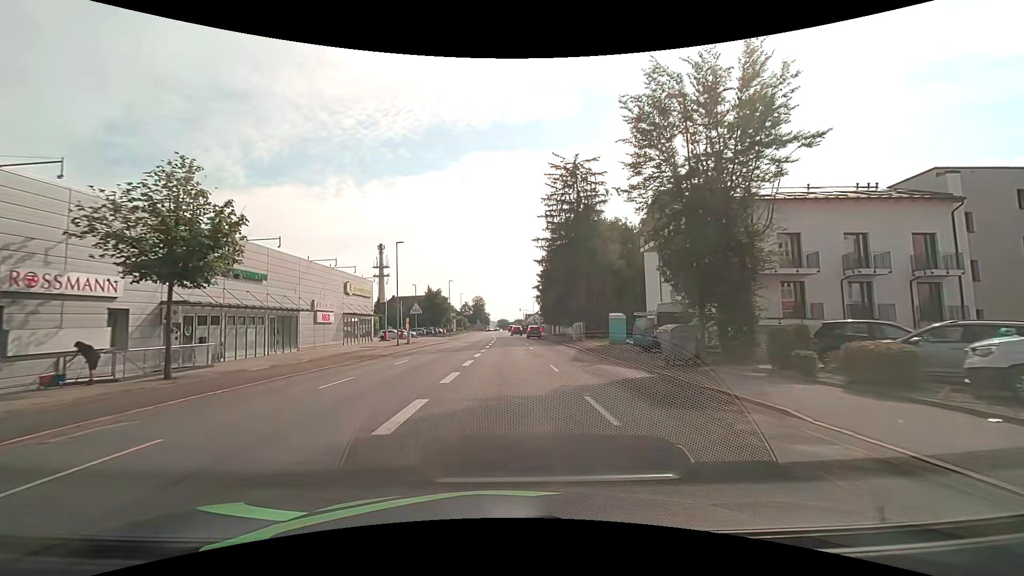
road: tertiary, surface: asphalt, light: Day
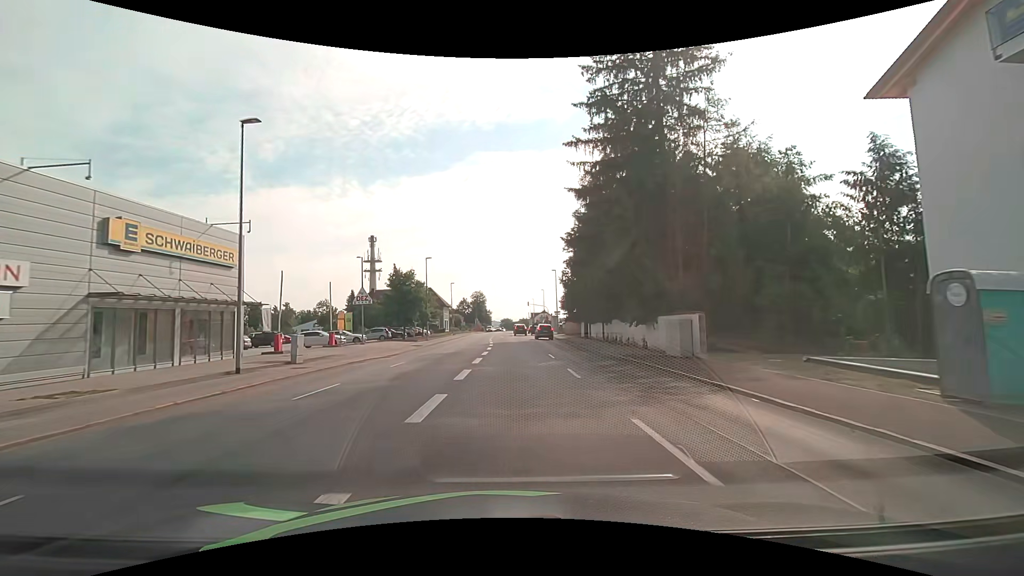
(-0.1, +29.6) m; 0°
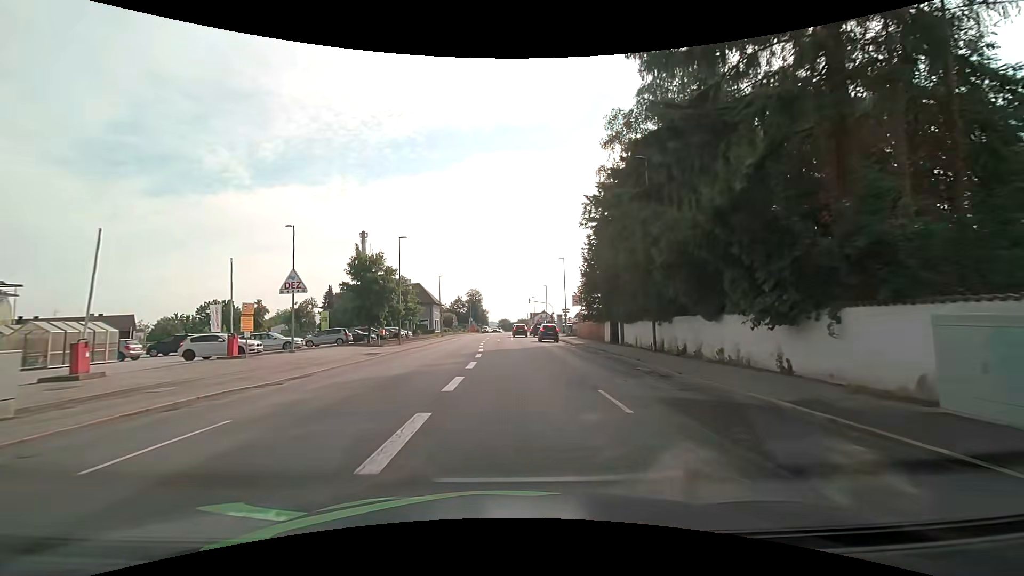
(0.0, +14.4) m; 0°
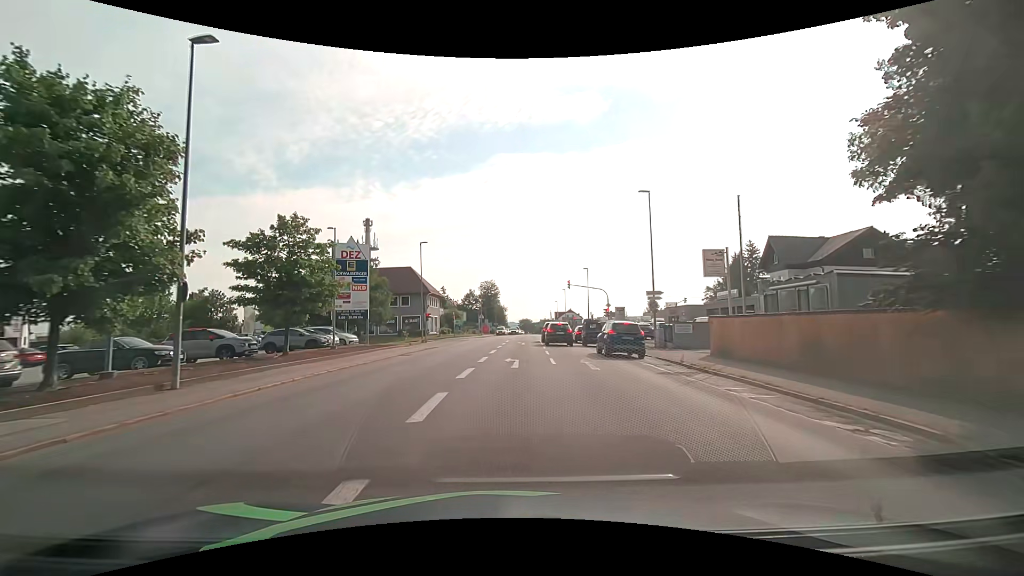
(-0.4, +33.3) m; -3°
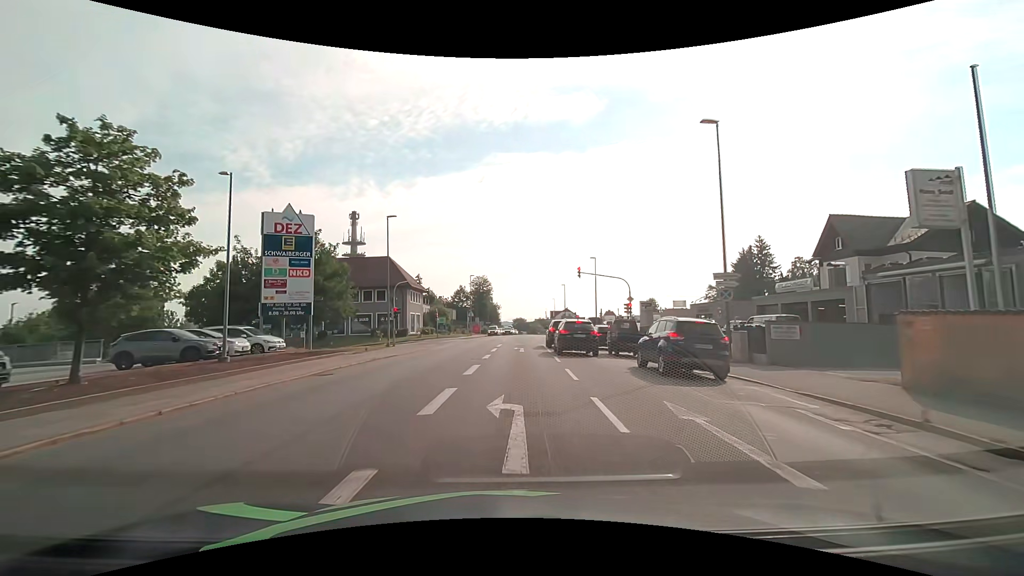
(+0.2, +11.5) m; +1°
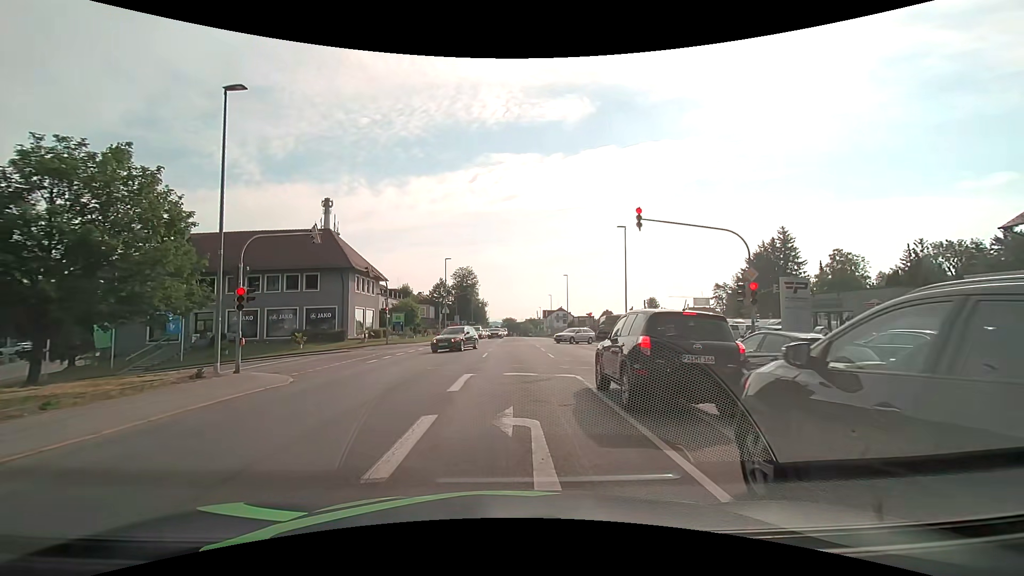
(+0.2, +20.8) m; +2°
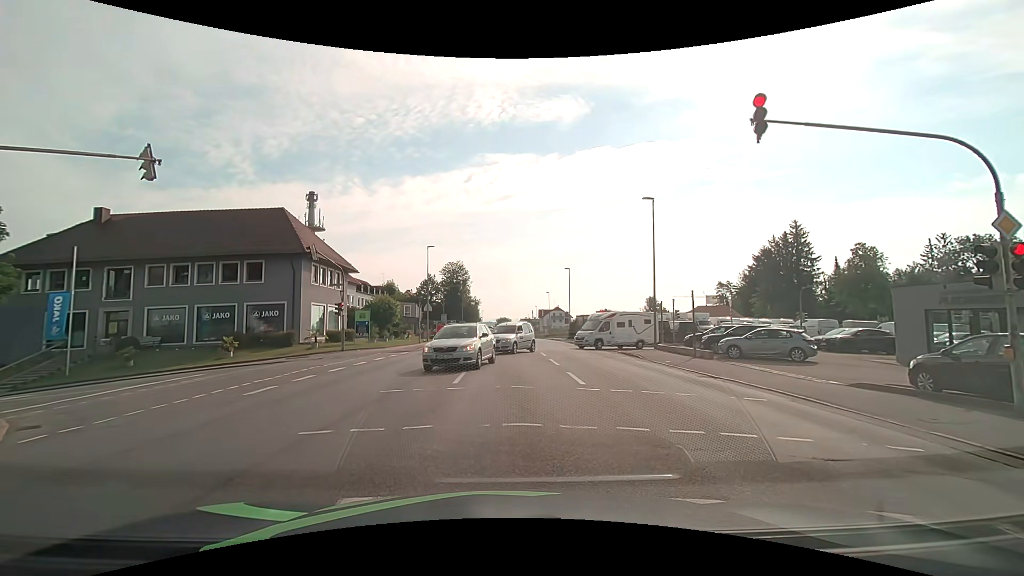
(0.0, +9.5) m; +2°
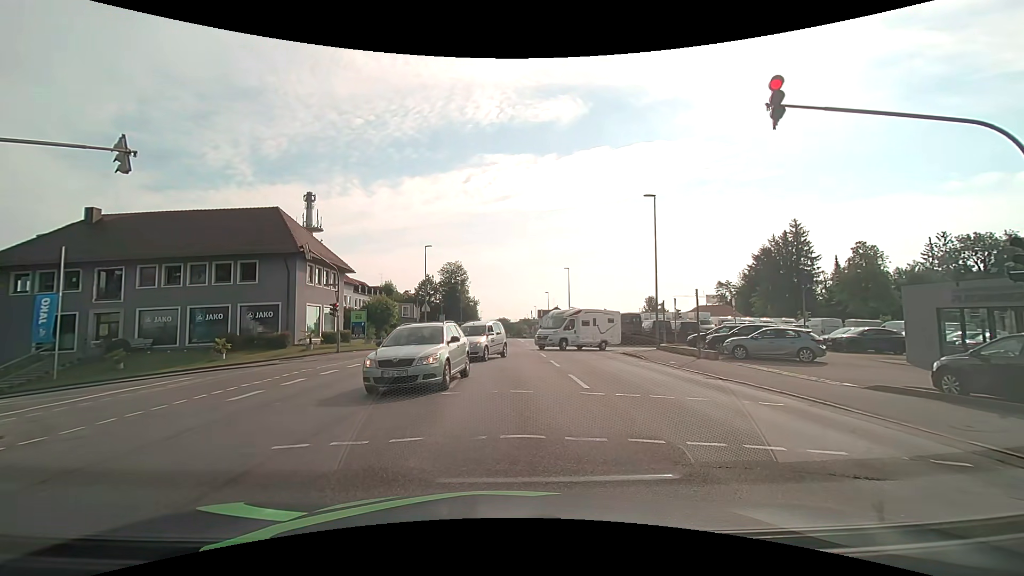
(0.0, +0.6) m; 0°
